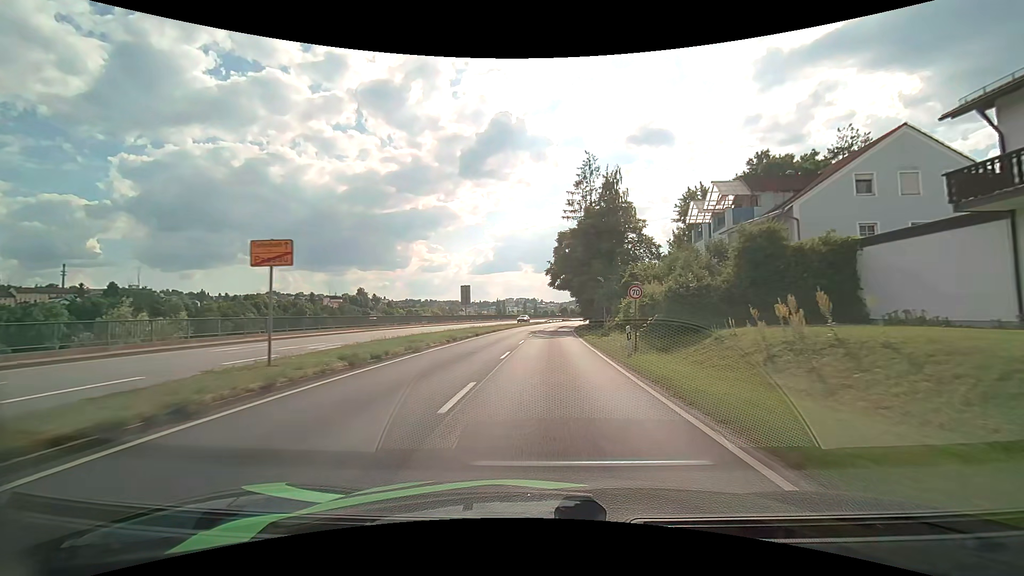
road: primary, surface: asphalt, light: Day
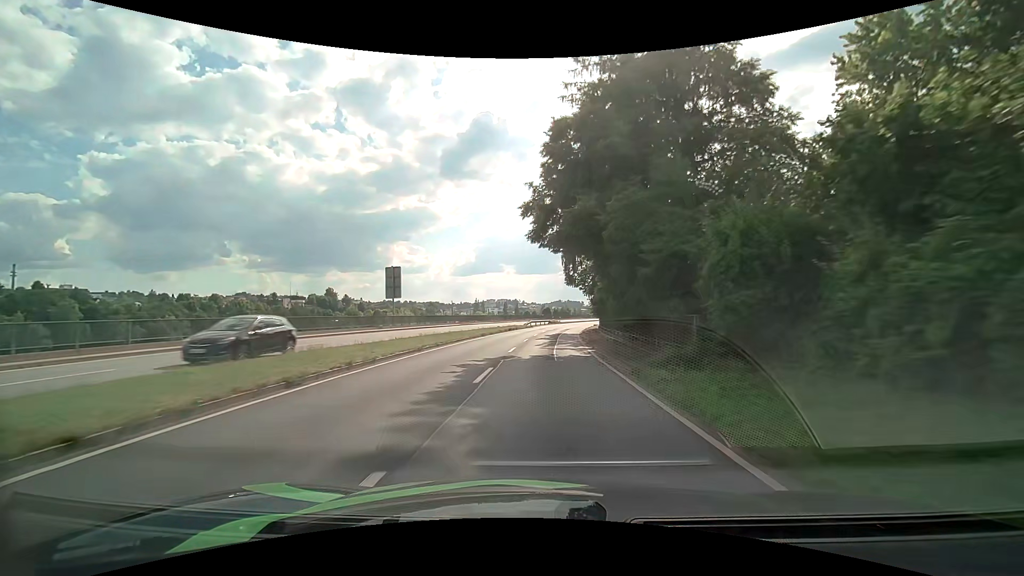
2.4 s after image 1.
(+0.7, +33.2) m; +2°
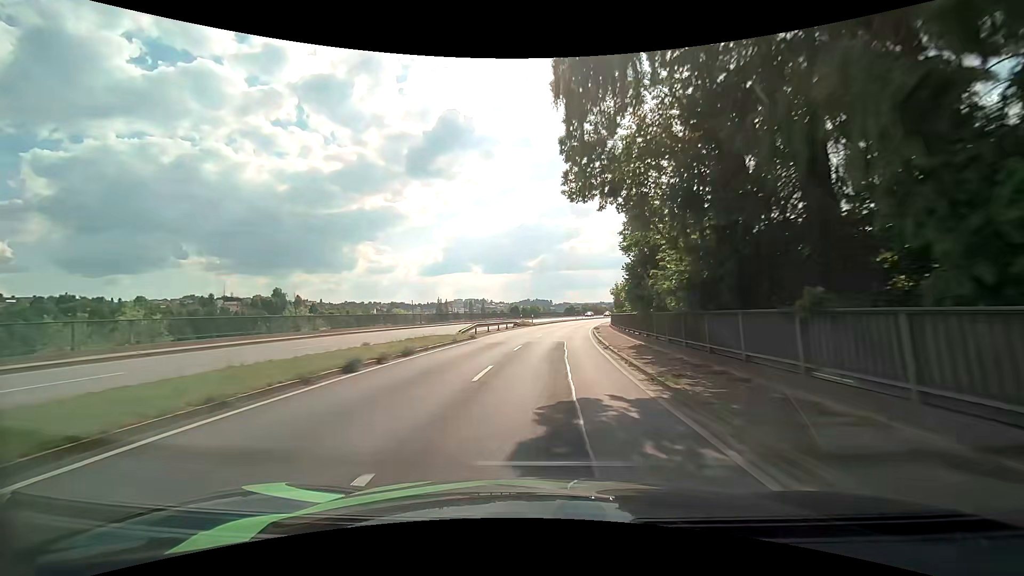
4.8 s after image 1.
(+0.8, +36.4) m; +3°
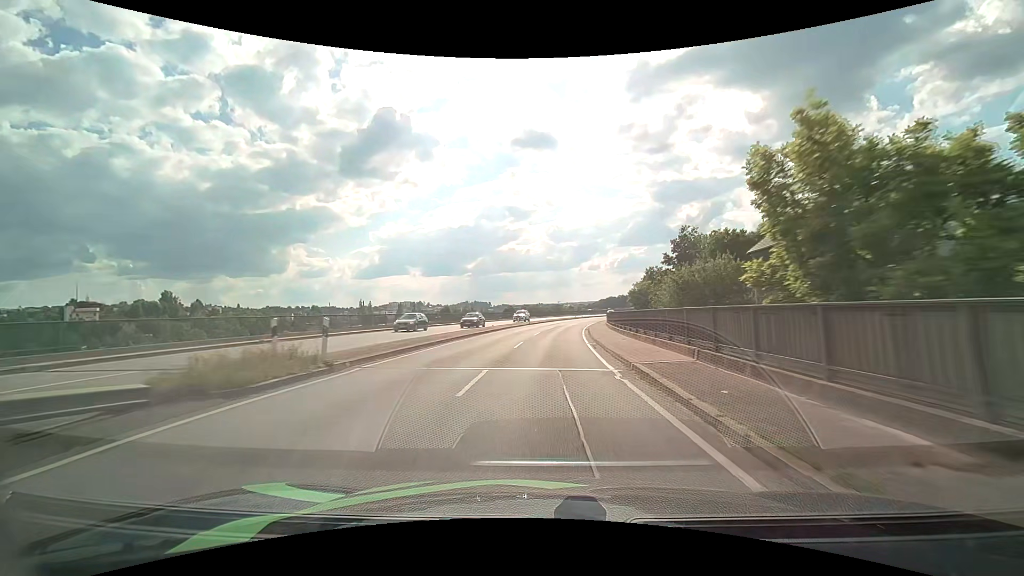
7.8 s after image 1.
(+3.0, +46.8) m; +7°
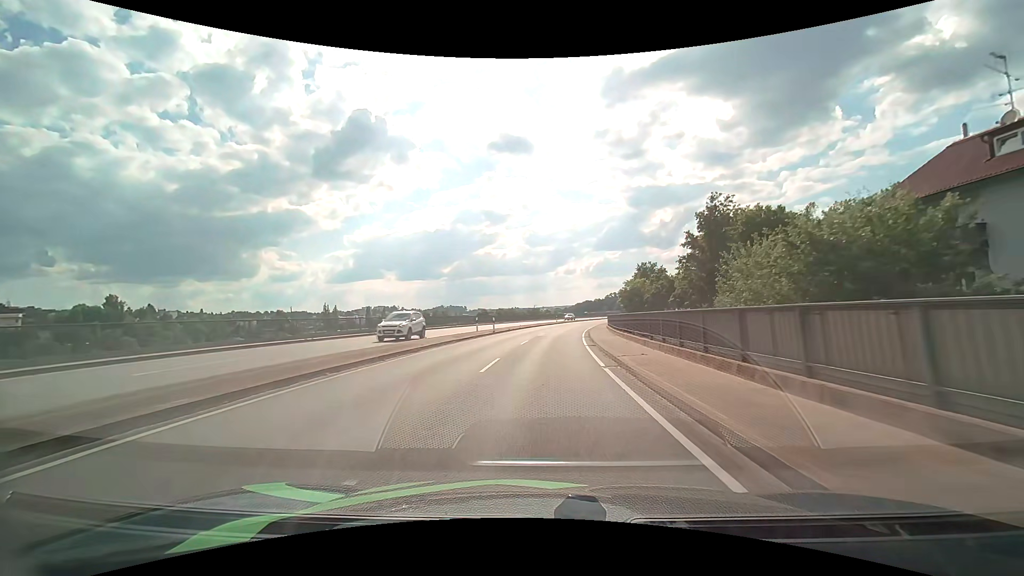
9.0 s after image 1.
(+0.5, +20.2) m; +3°
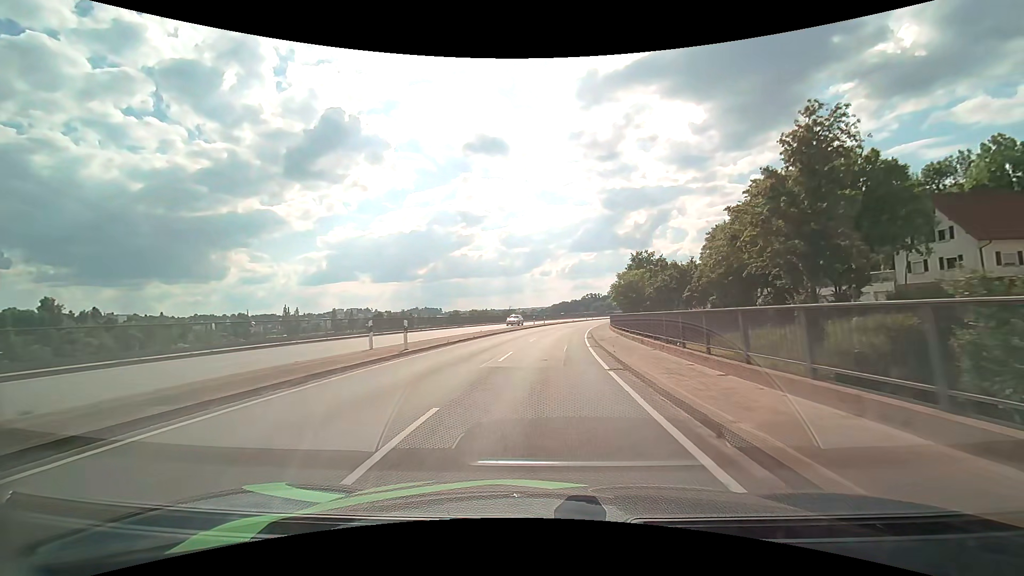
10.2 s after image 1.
(+0.5, +20.7) m; +3°
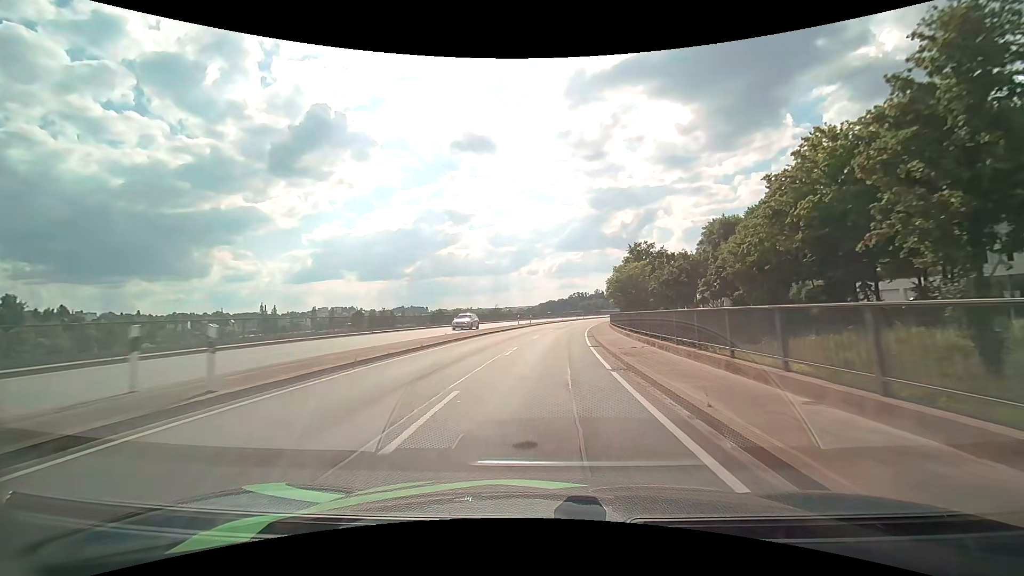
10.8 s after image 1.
(+0.1, +10.5) m; +2°
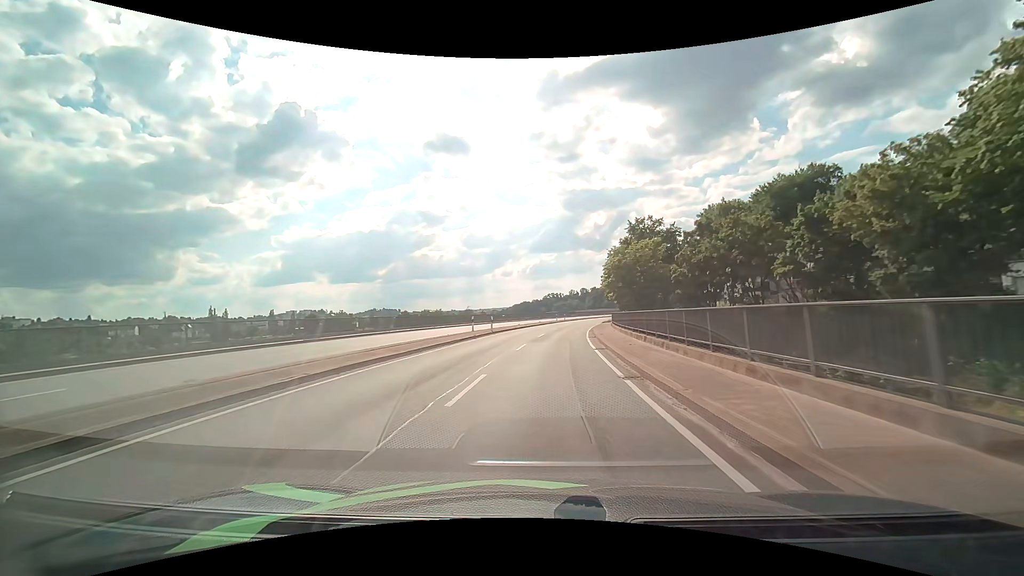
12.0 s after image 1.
(+0.5, +21.4) m; +3°
